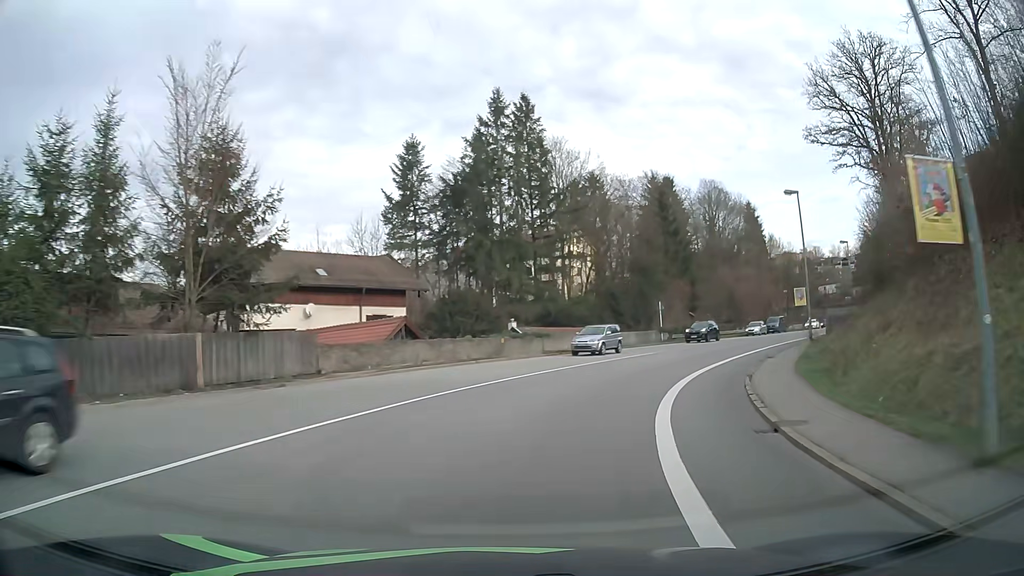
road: primary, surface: asphalt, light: Day
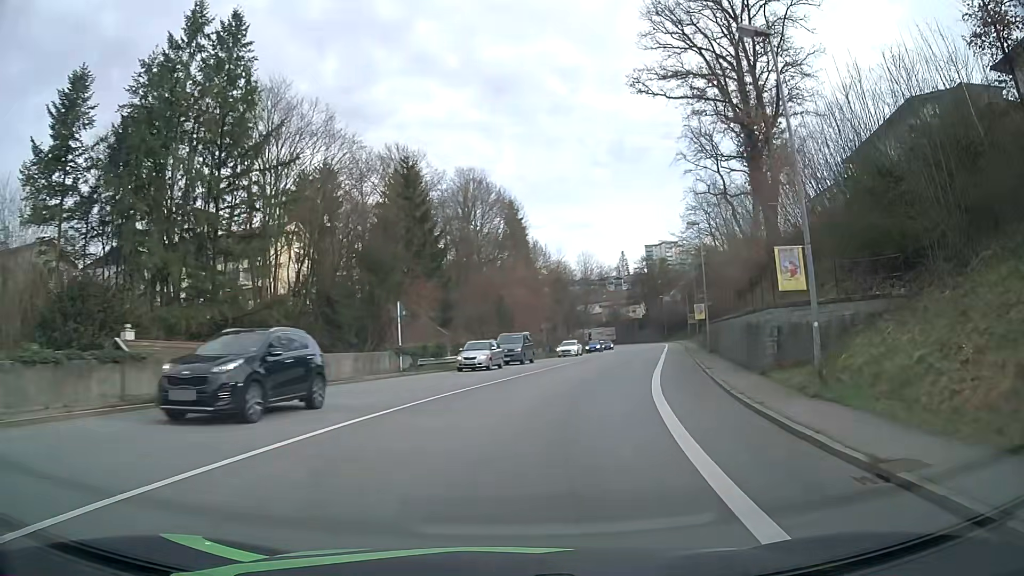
(+4.5, +22.7) m; +23°
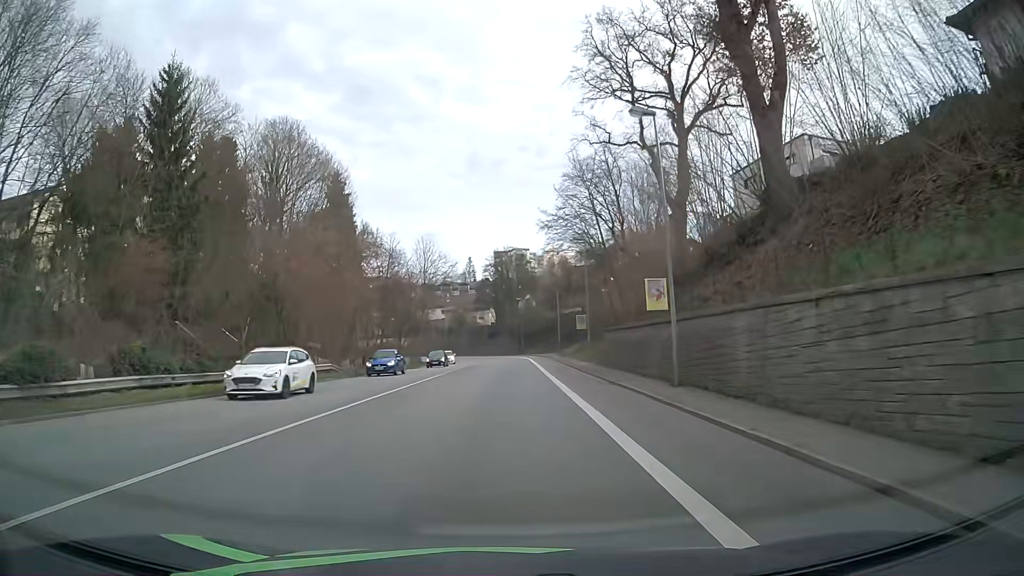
(+3.4, +23.2) m; +14°
(0, +10) (0, +20) (+1, +30) (+1, +40) (+1, +50) (+1, +60) (+1, +70) (0, +80) (-1, +90) (-2, +100) m
